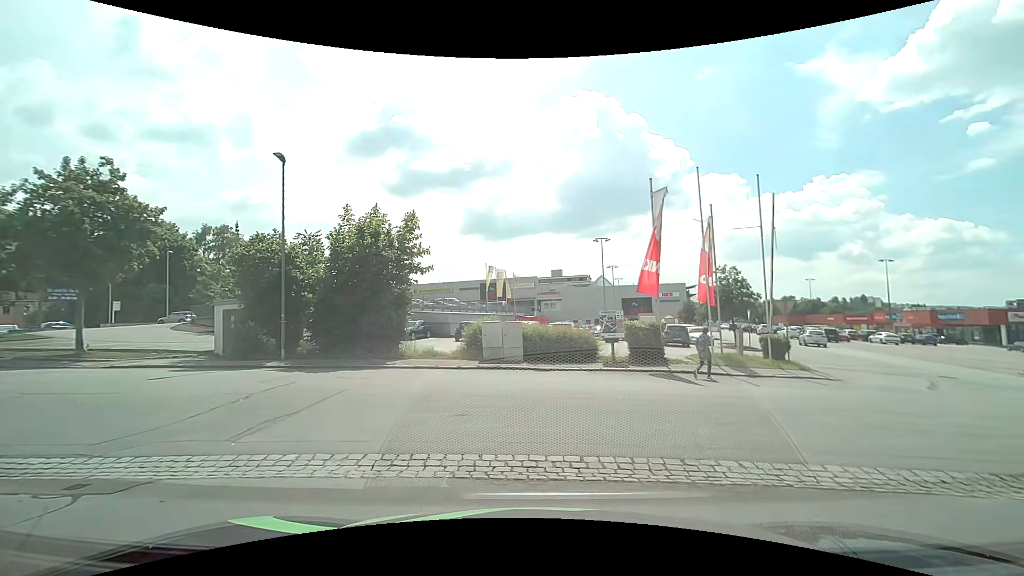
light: Day
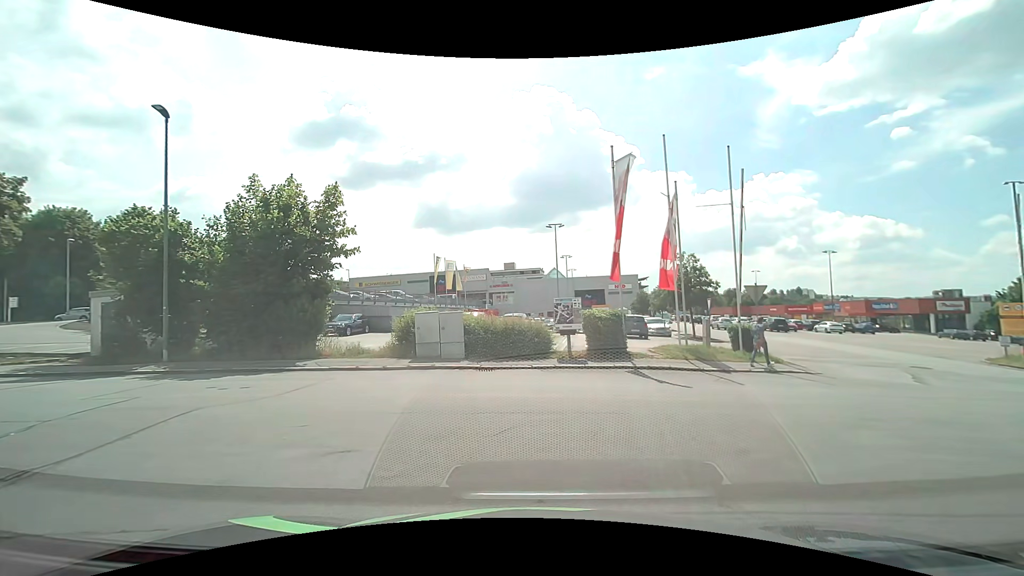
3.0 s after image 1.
(+0.2, +2.8) m; +4°
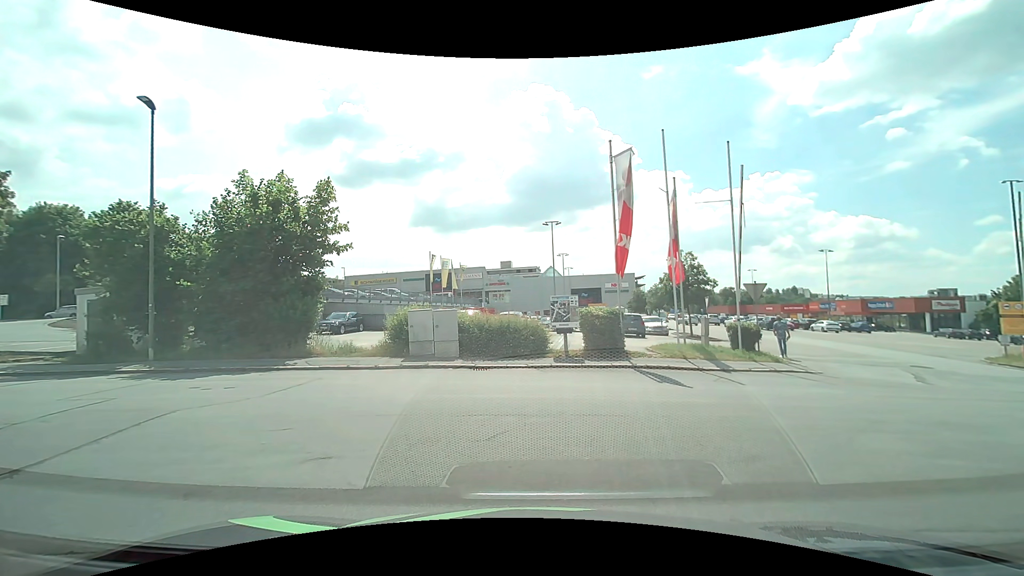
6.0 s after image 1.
(0.0, +0.4) m; 0°
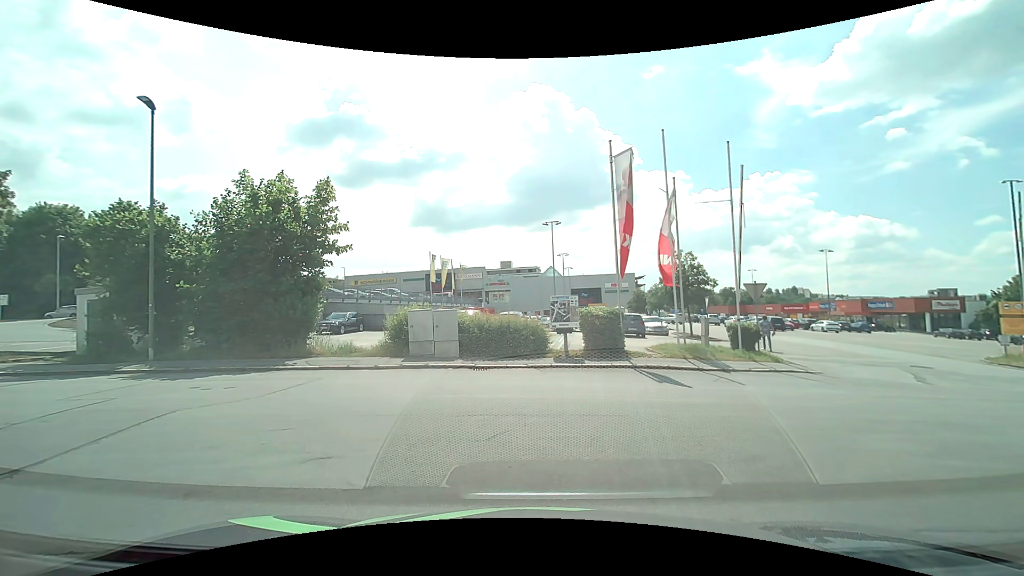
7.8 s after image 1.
(0.0, 0.0) m; 0°
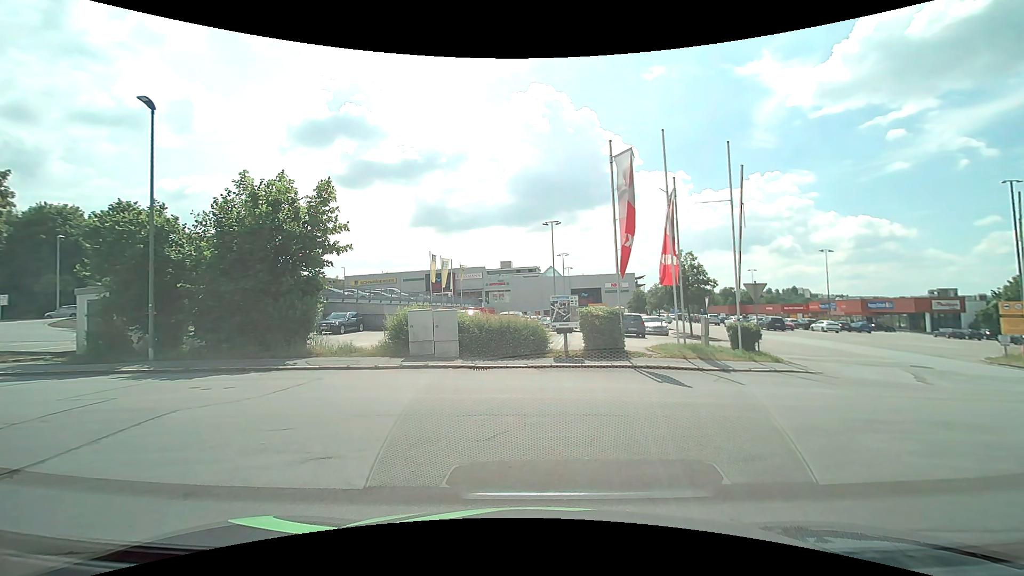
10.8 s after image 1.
(0.0, 0.0) m; 0°
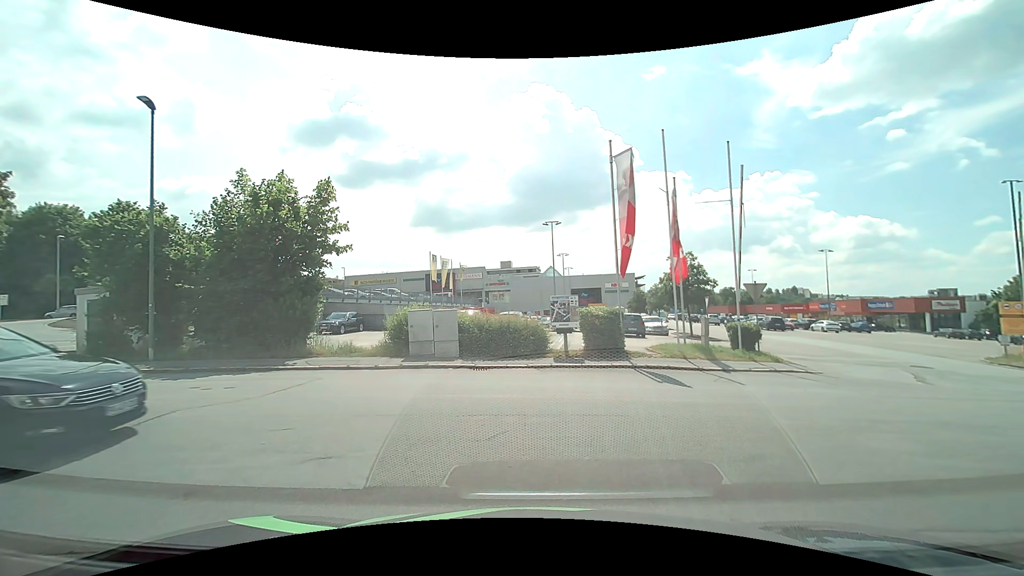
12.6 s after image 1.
(0.0, 0.0) m; 0°
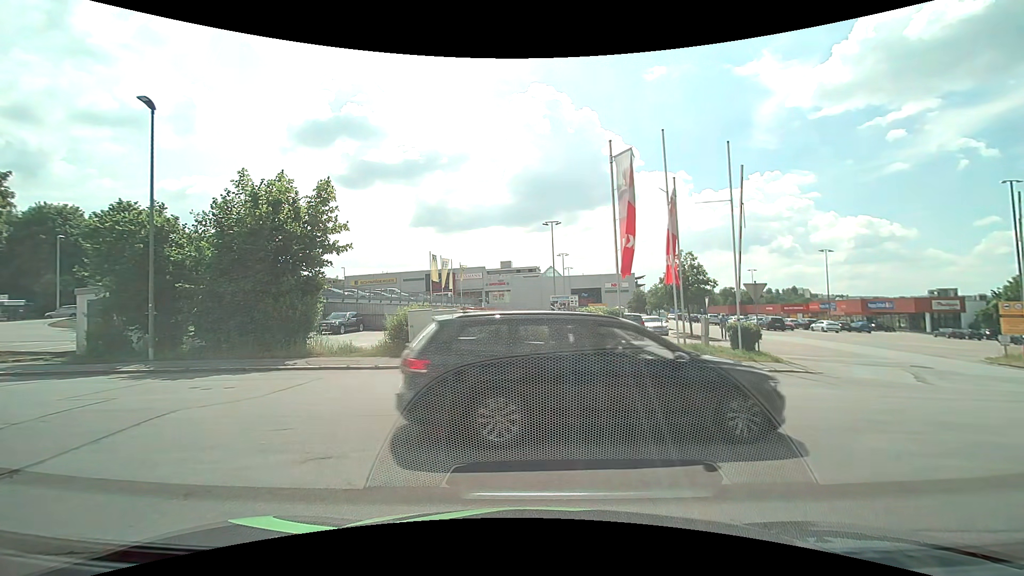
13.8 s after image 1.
(0.0, 0.0) m; 0°
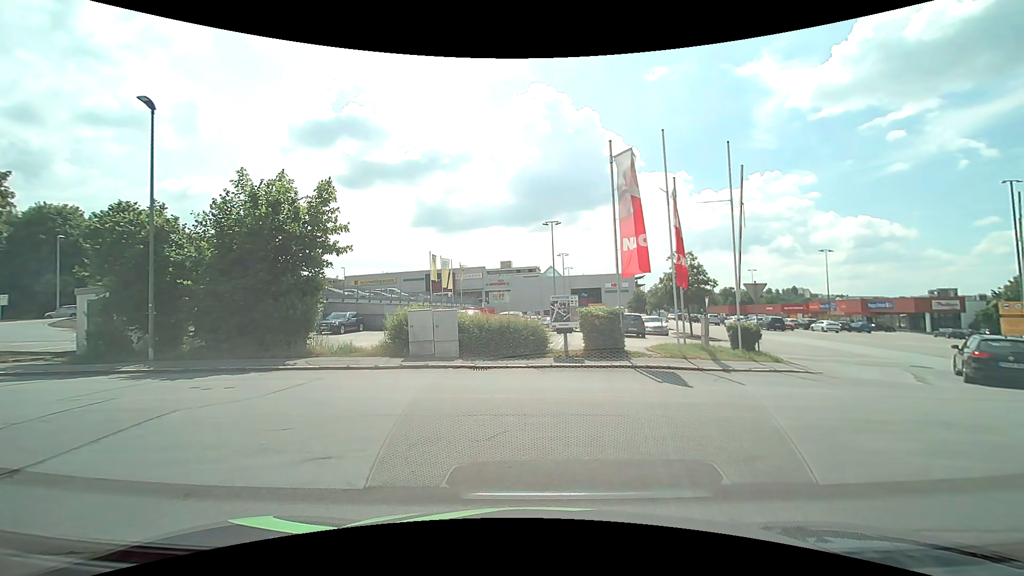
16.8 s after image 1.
(0.0, 0.0) m; 0°
